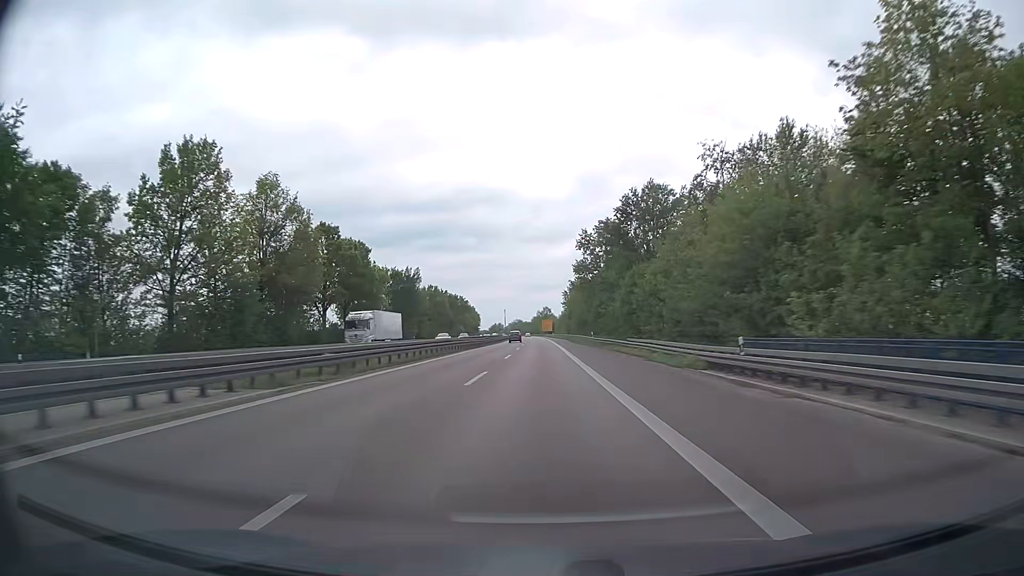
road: trunk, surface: asphalt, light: Day
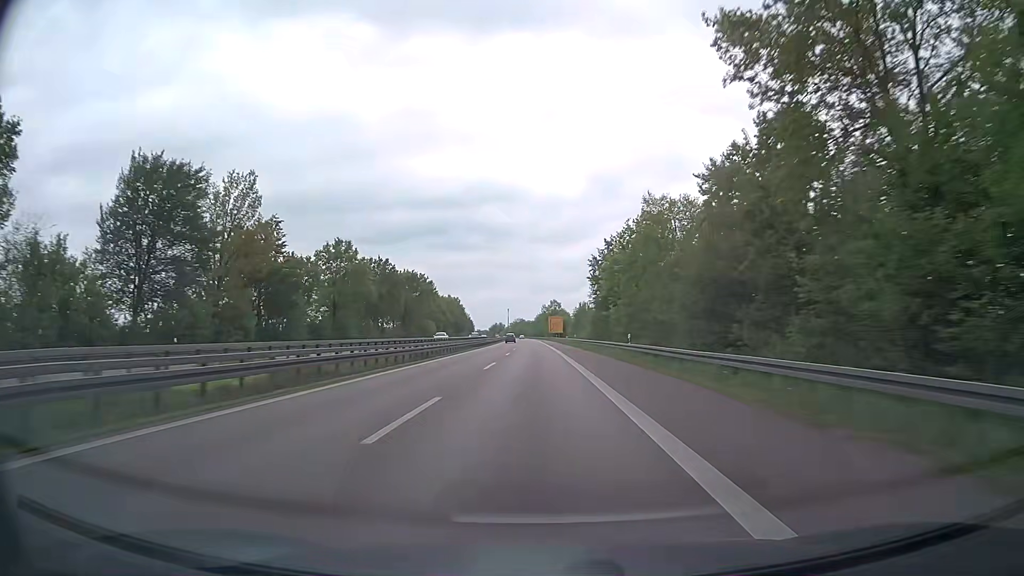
(-0.5, +81.7) m; -1°
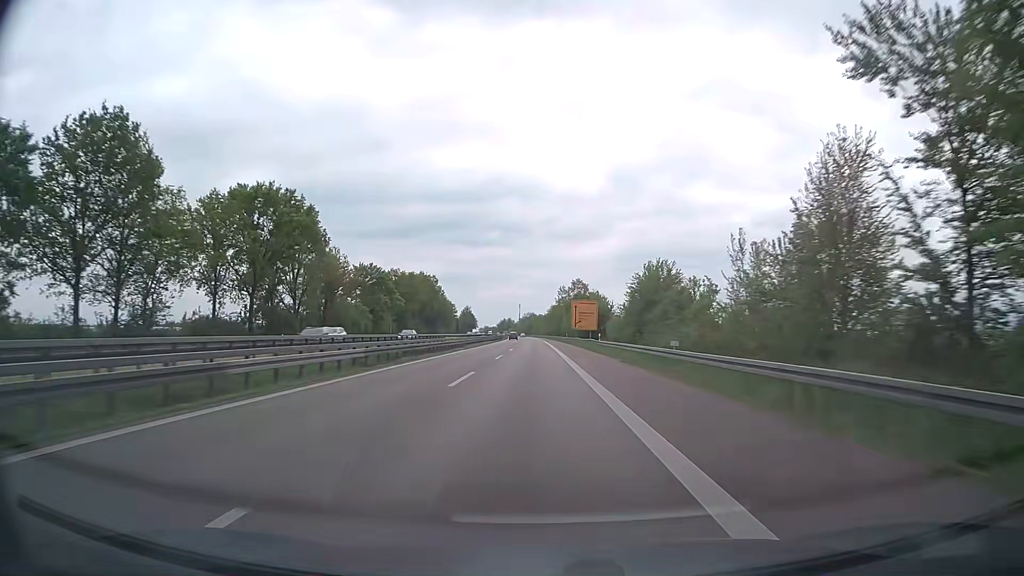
(-0.8, +81.7) m; -1°
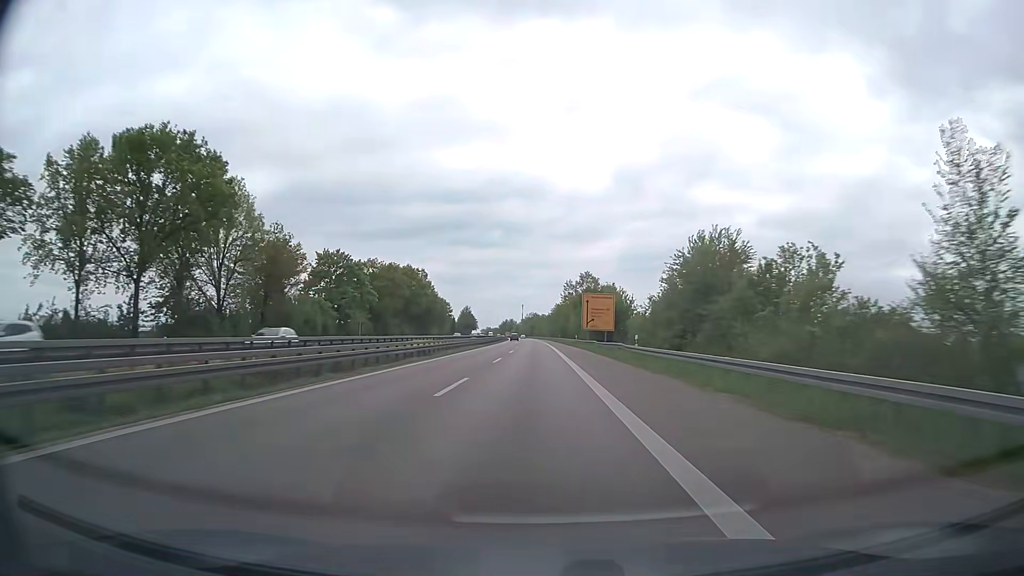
(-0.1, +20.4) m; 0°
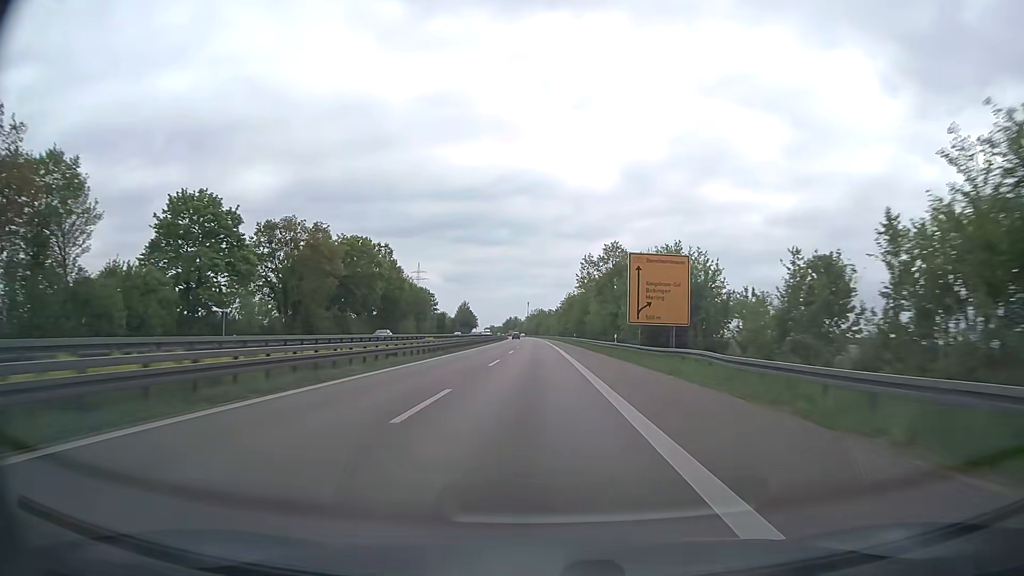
(-0.2, +40.8) m; -1°
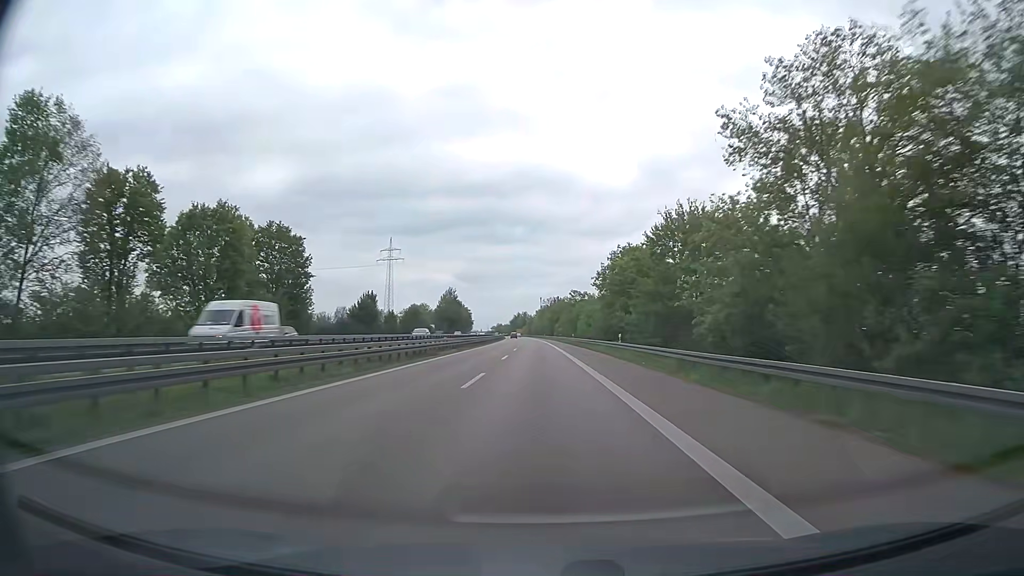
(-1.1, +102.0) m; -1°
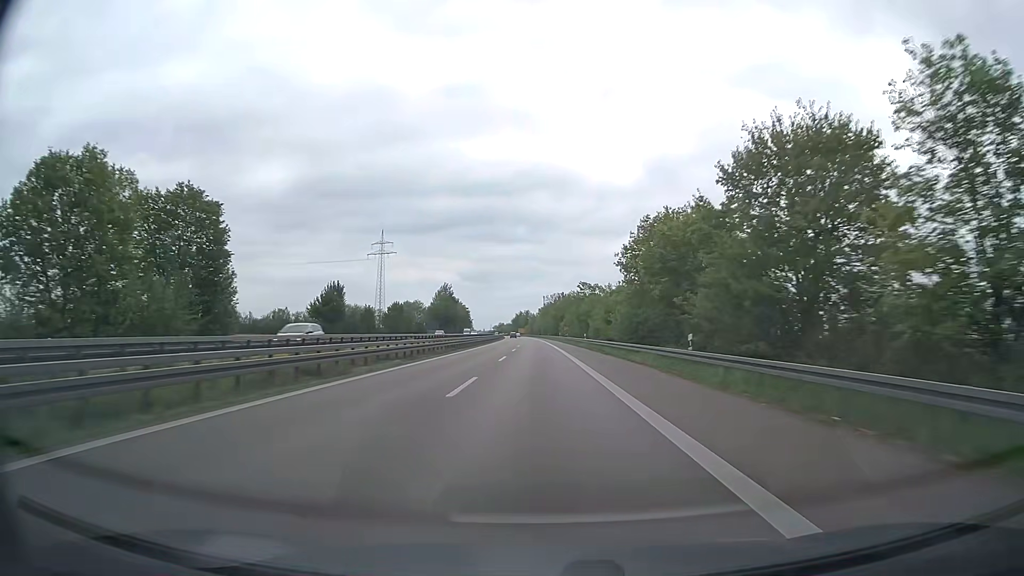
(-0.1, +20.4) m; 0°
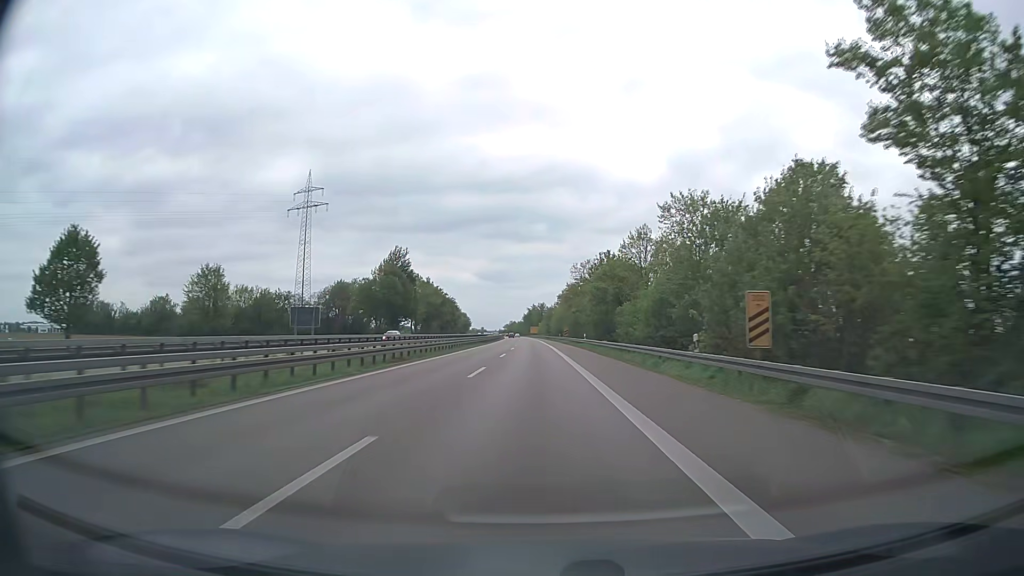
(-1.4, +102.0) m; -1°
(0, +10) (0, +20) (0, +30) (0, +40) (0, +50) (-1, +60) (-1, +70) (-1, +80) (-1, +90) (-2, +100) m
